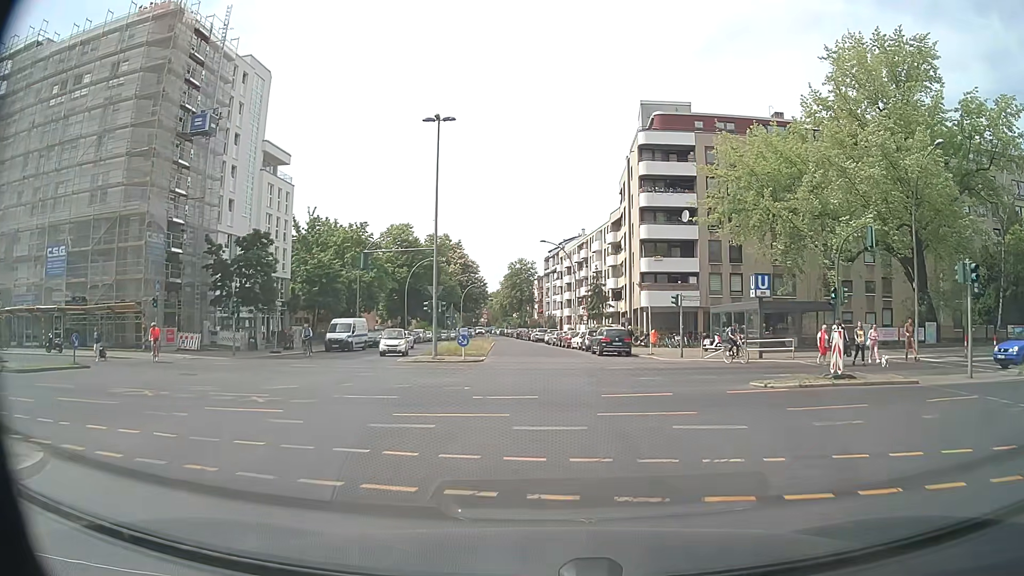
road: tertiary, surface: asphalt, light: Day
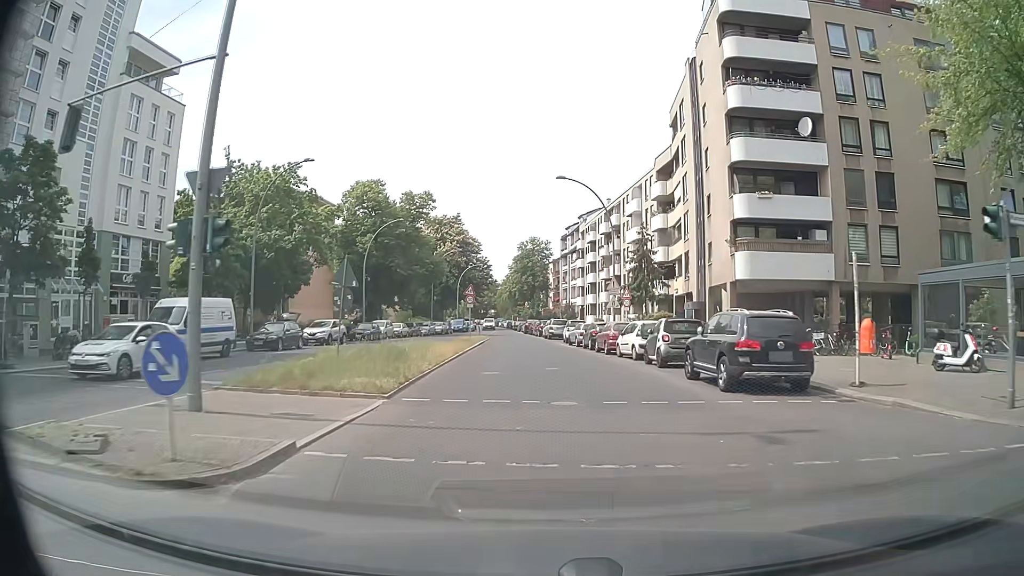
(+0.1, +26.7) m; -1°
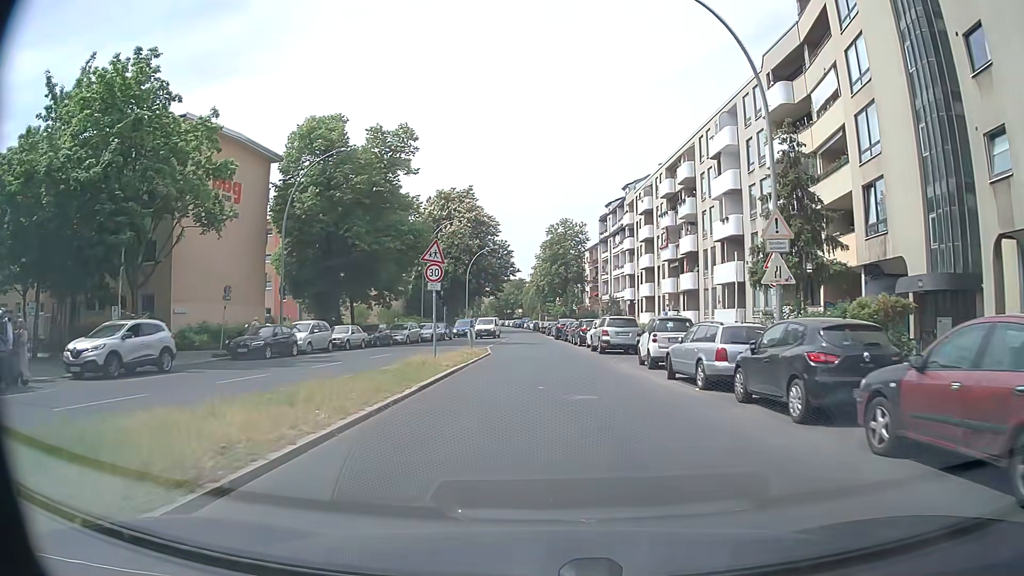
(-0.4, +25.1) m; -2°
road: residential
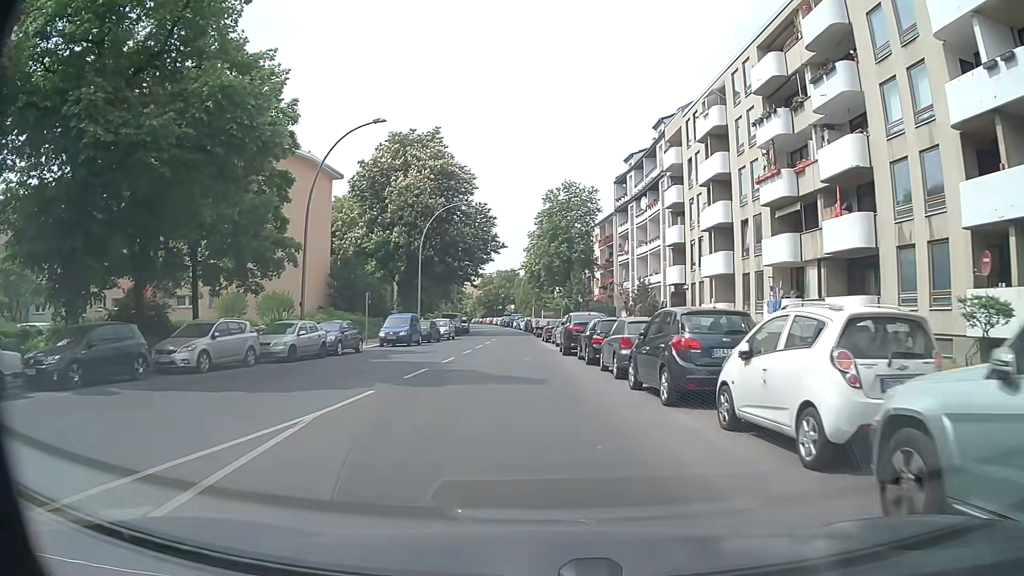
(0.0, +28.6) m; 0°
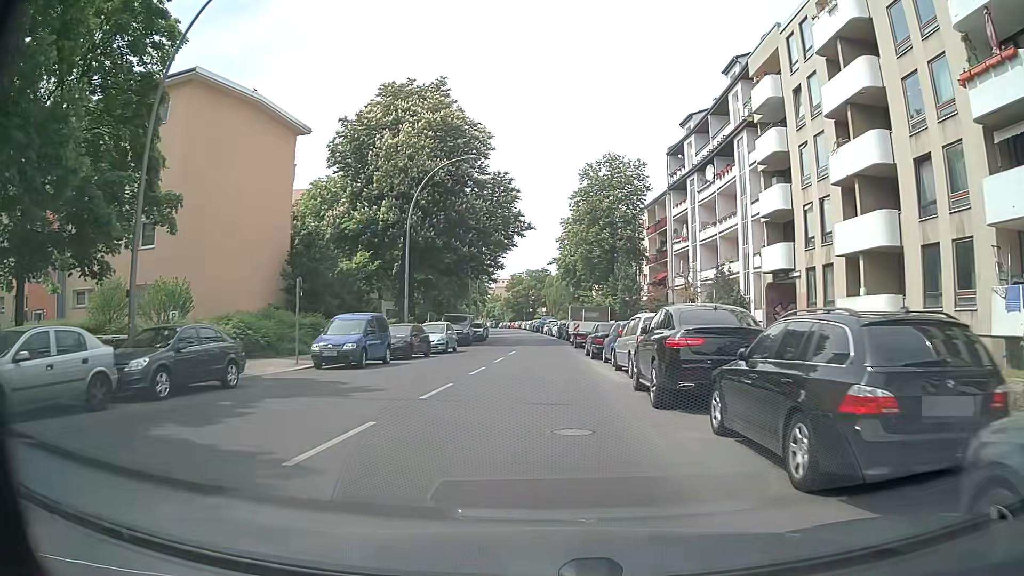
(-0.3, +15.6) m; -2°
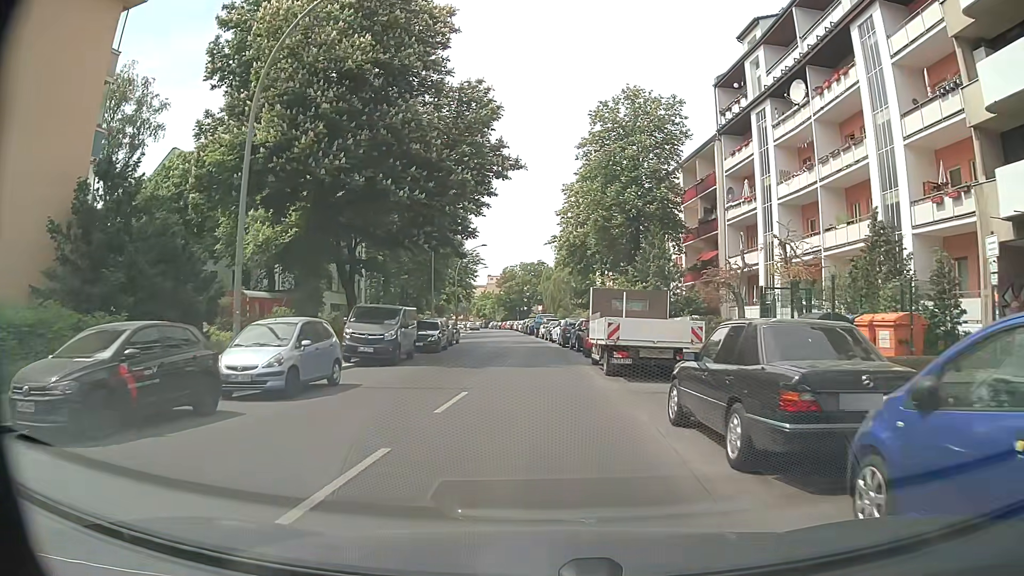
(-0.1, +19.9) m; 0°
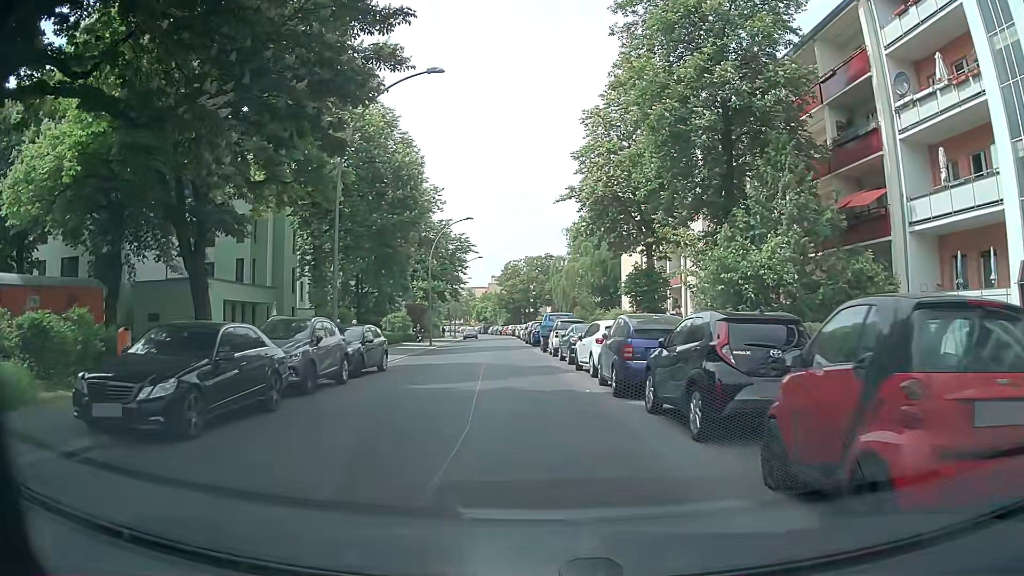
(-0.2, +22.6) m; -1°
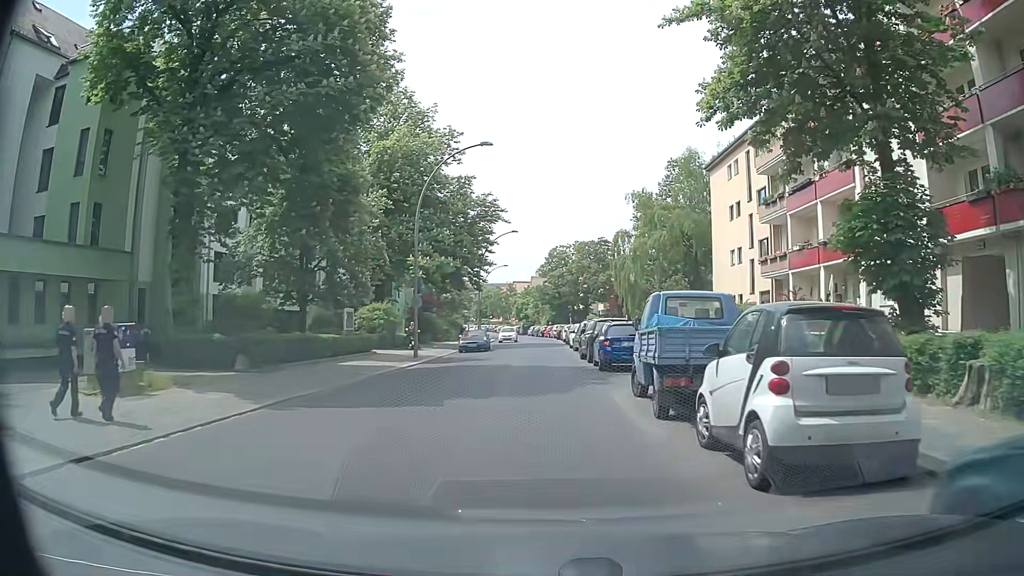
(-0.6, +22.8) m; -3°
(0, +10) (0, +20) (0, +30) (0, +40) (0, +50) (0, +60) (-1, +70) (-1, +80) (-2, +90) (-4, +100) m
